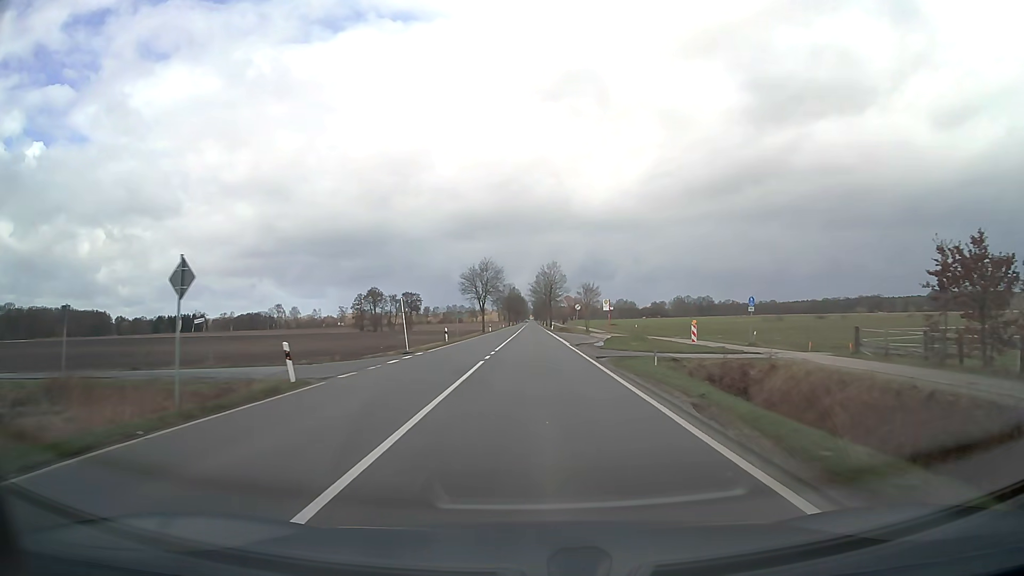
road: secondary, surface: asphalt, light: Day
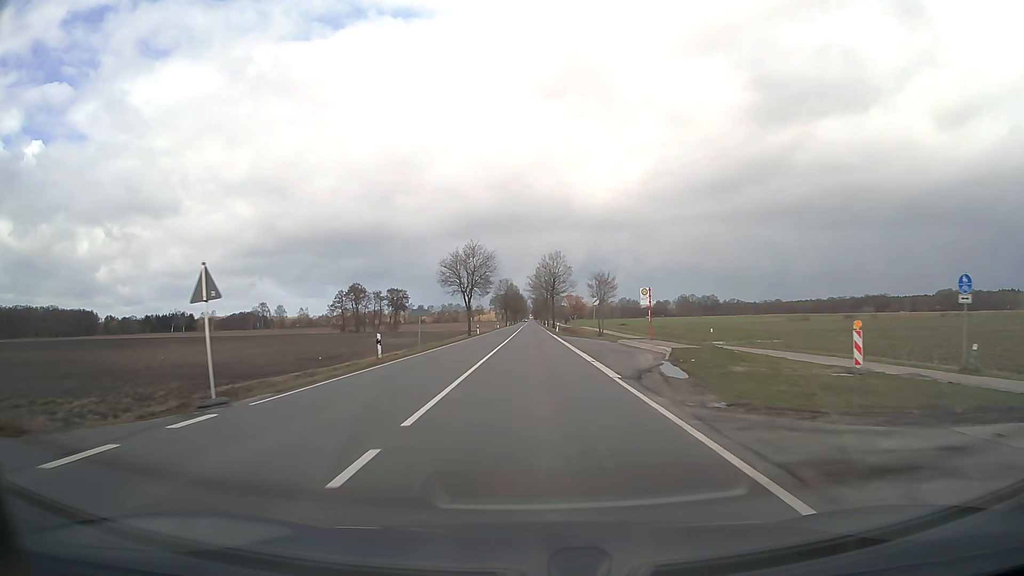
(0.0, +21.6) m; 0°
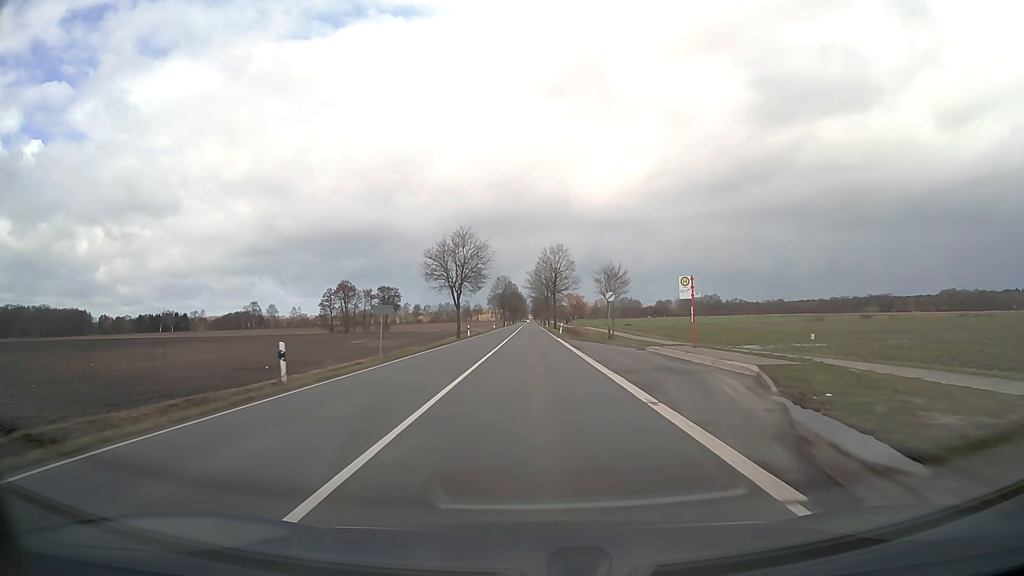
(0.0, +11.0) m; 0°
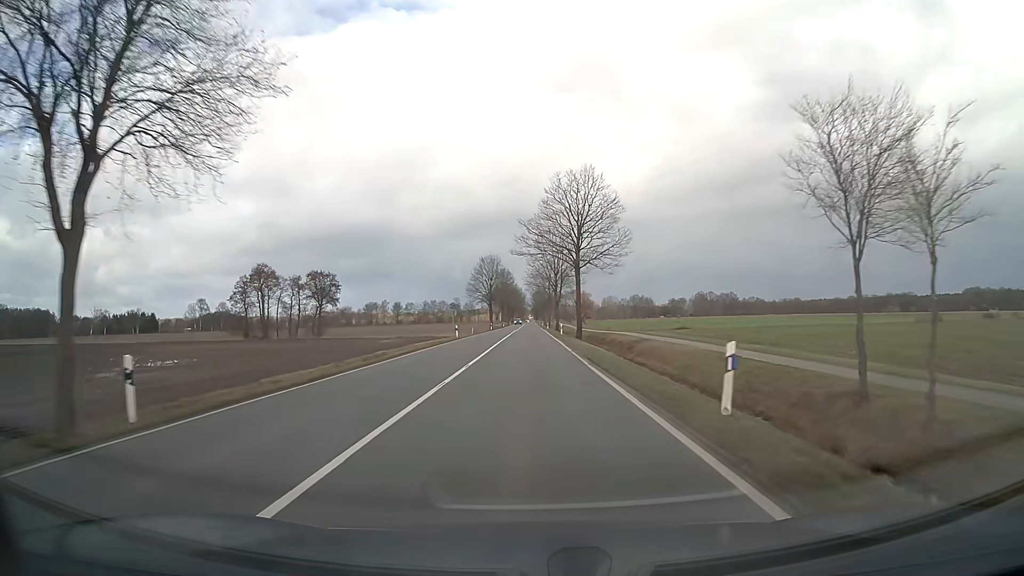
(+0.1, +58.3) m; 0°
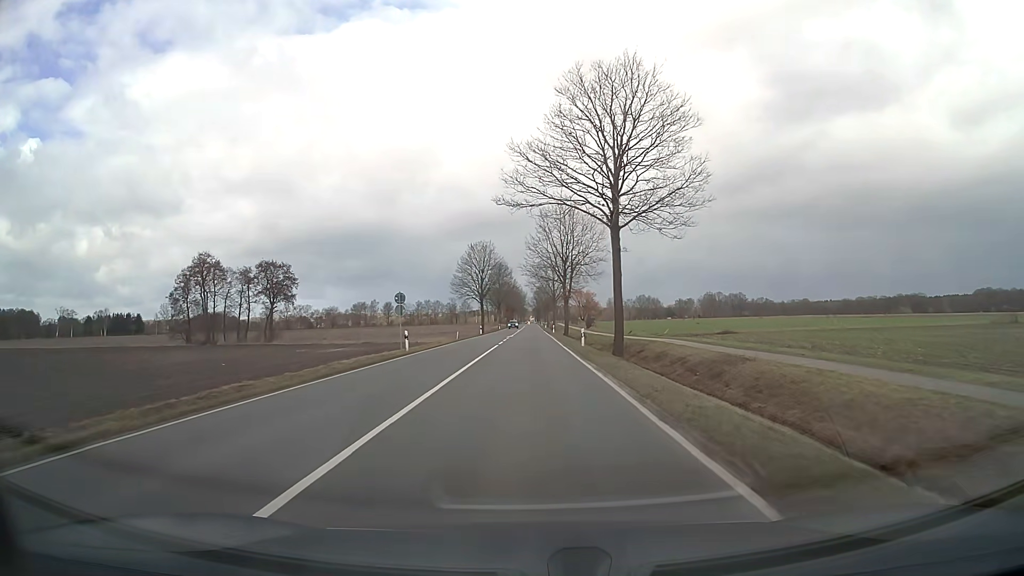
(0.0, +24.4) m; 0°
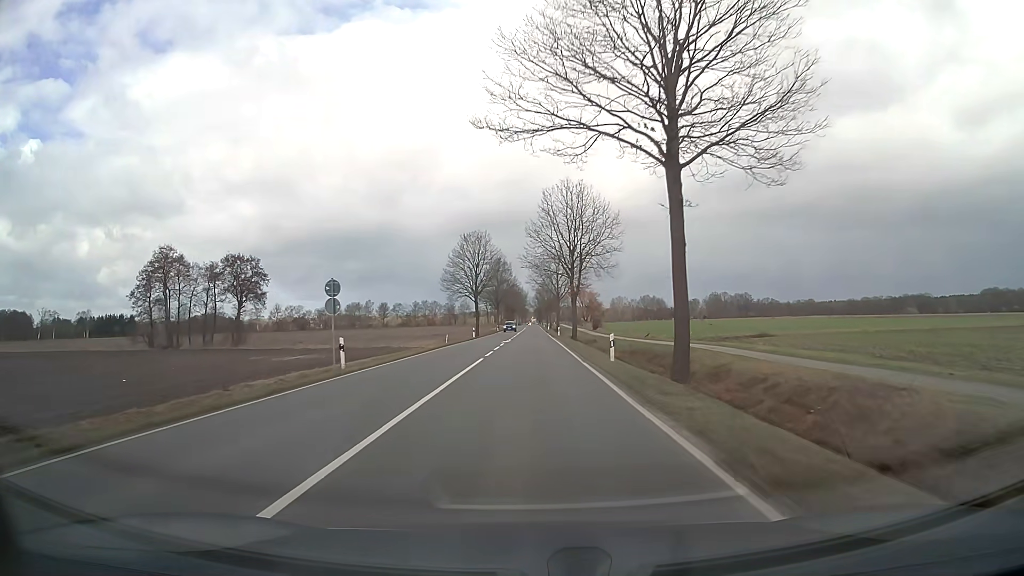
(0.0, +12.5) m; 0°
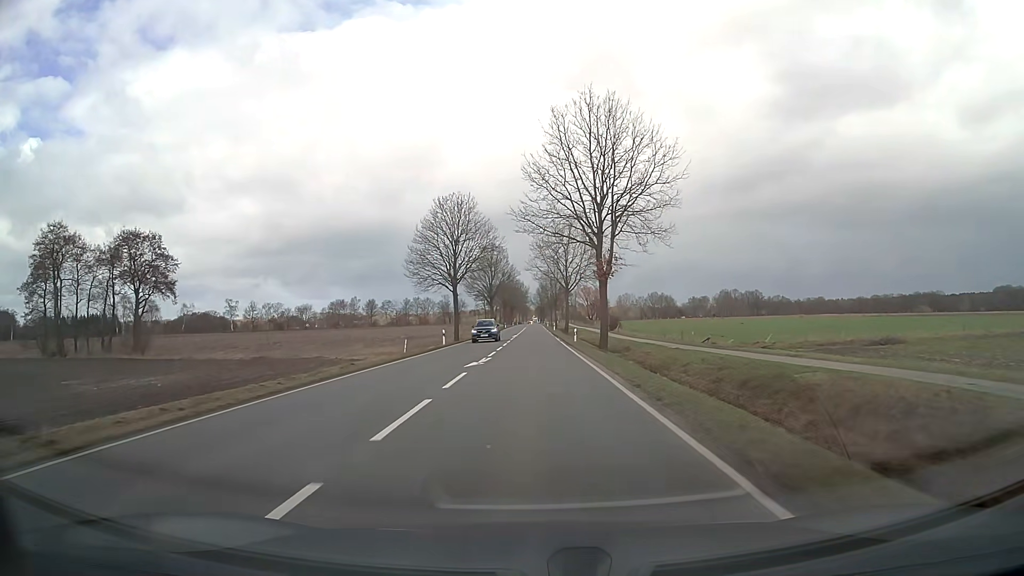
(0.0, +25.9) m; 0°
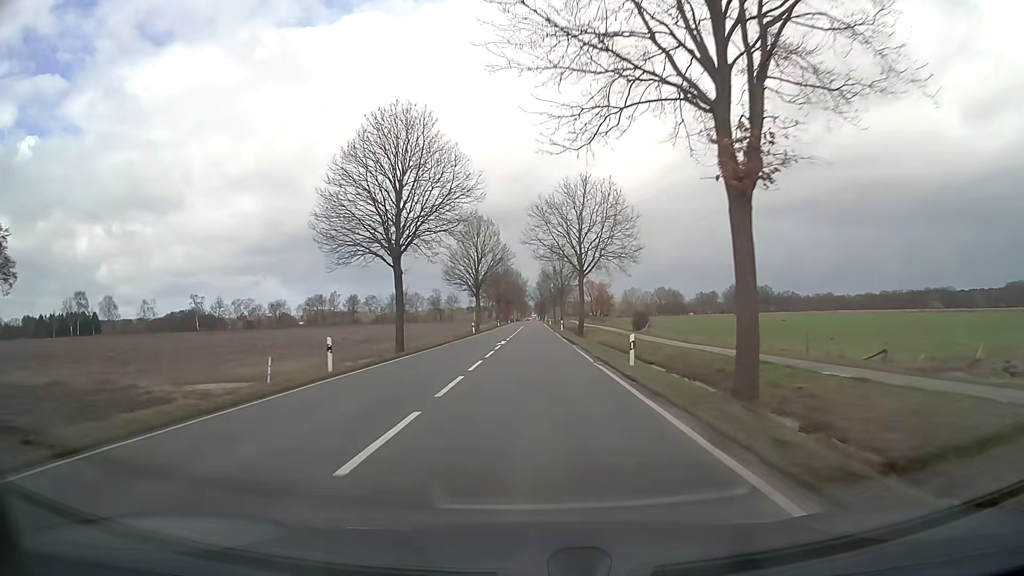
(0.0, +27.0) m; 0°
